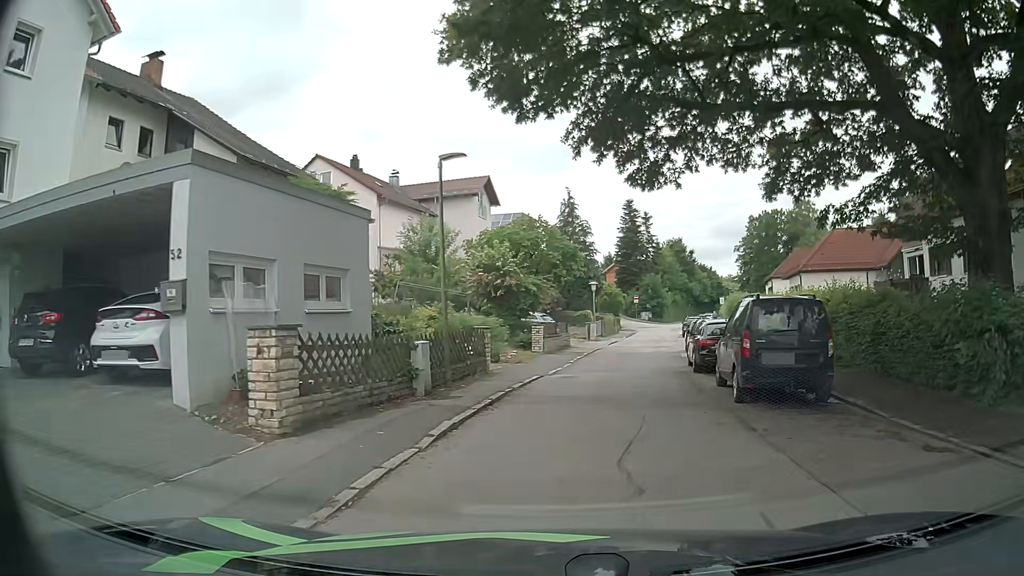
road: residential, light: Day
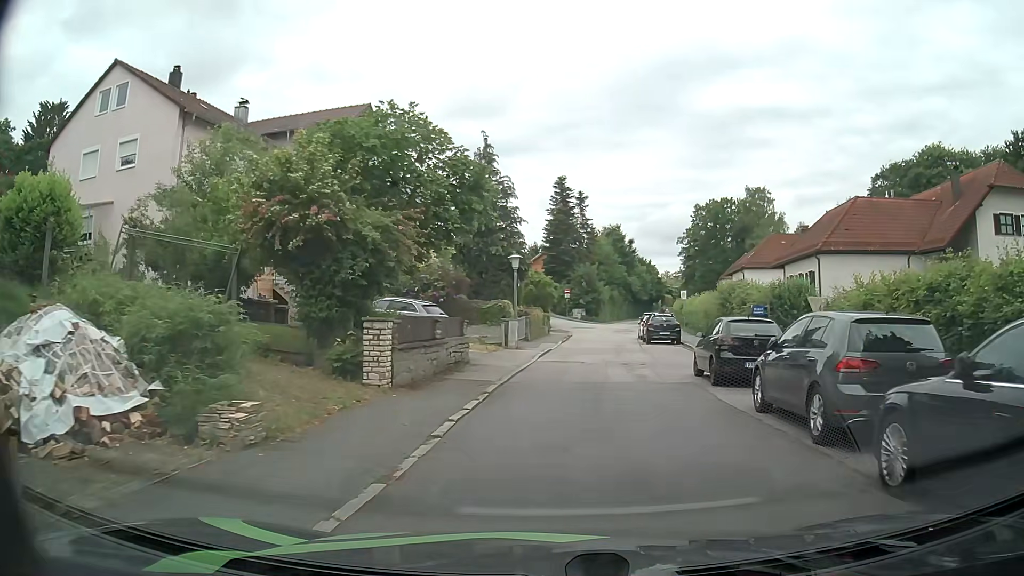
(+0.8, +16.4) m; +5°
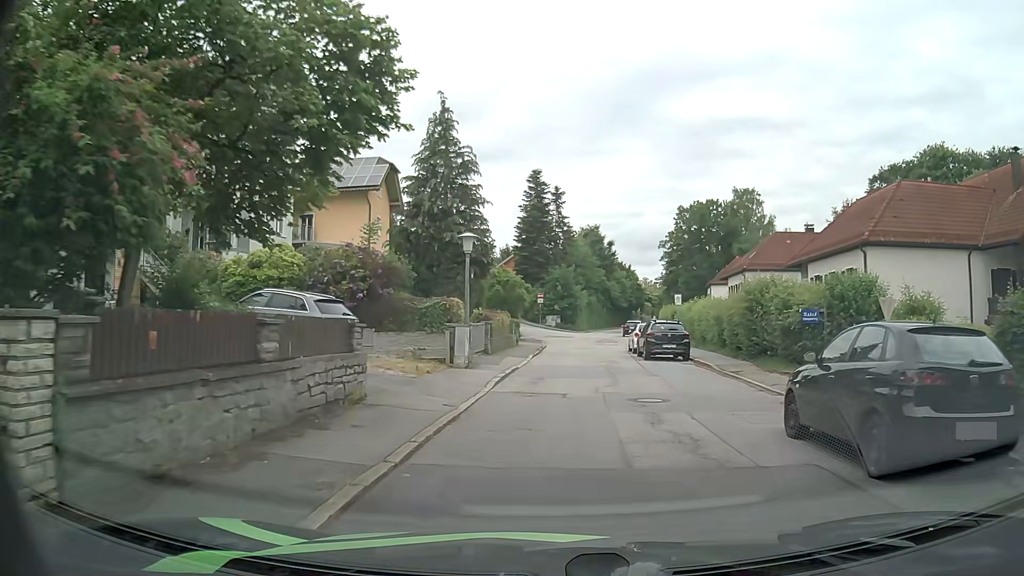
(+0.3, +8.3) m; +4°
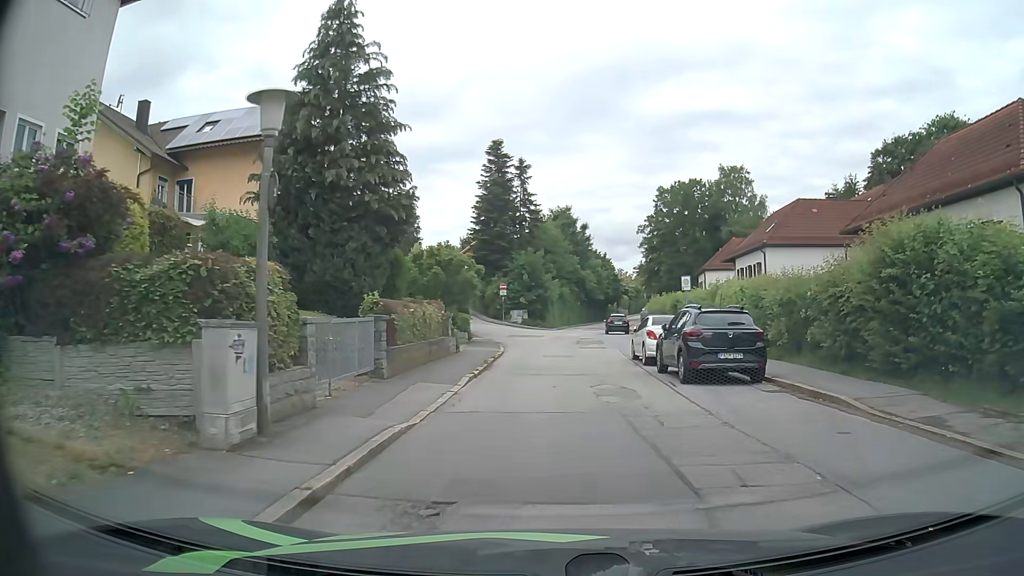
(+0.4, +12.4) m; +3°
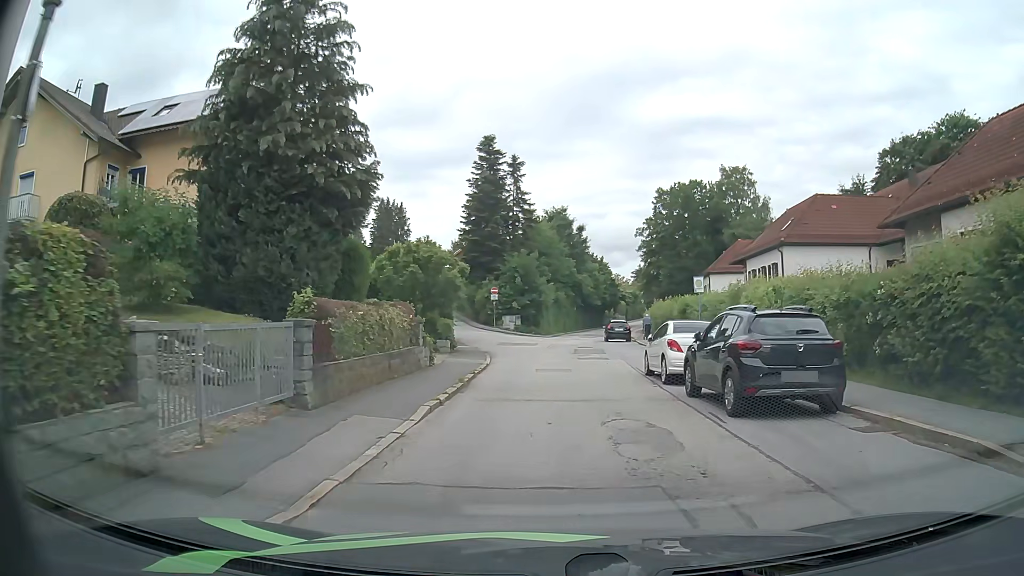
(0.0, +4.1) m; +1°
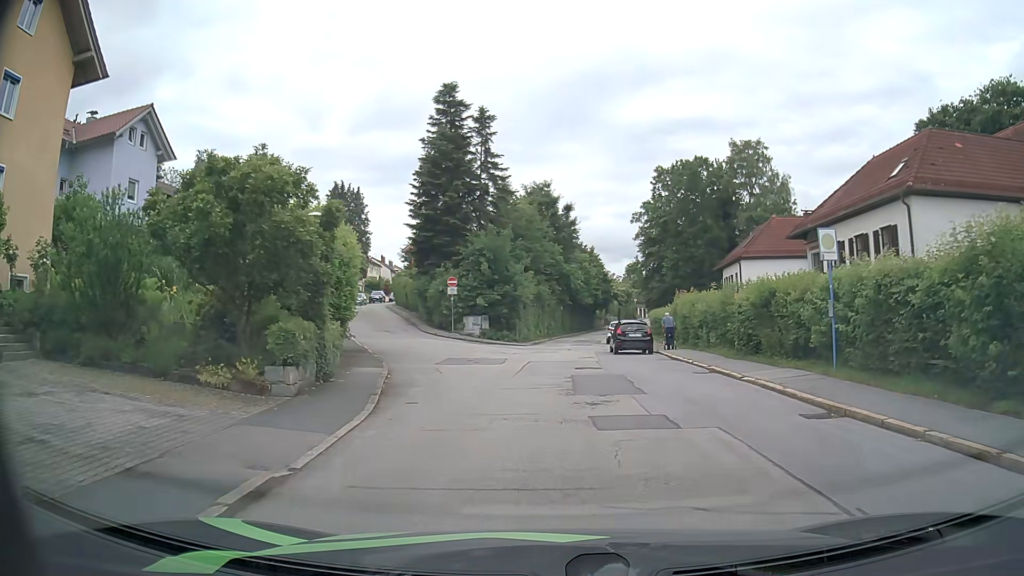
(+0.1, +15.8) m; +1°
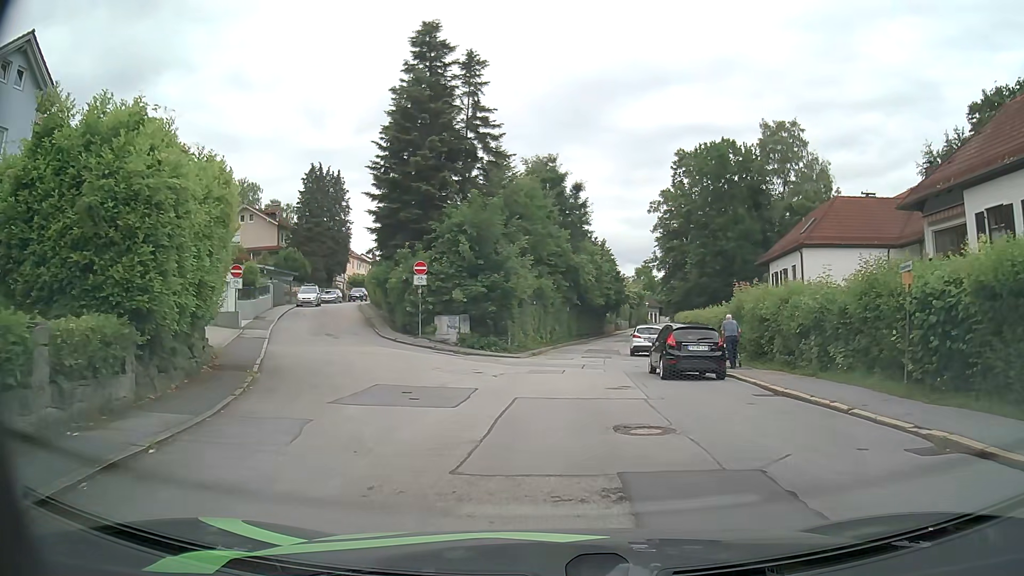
(0.0, +11.6) m; 0°
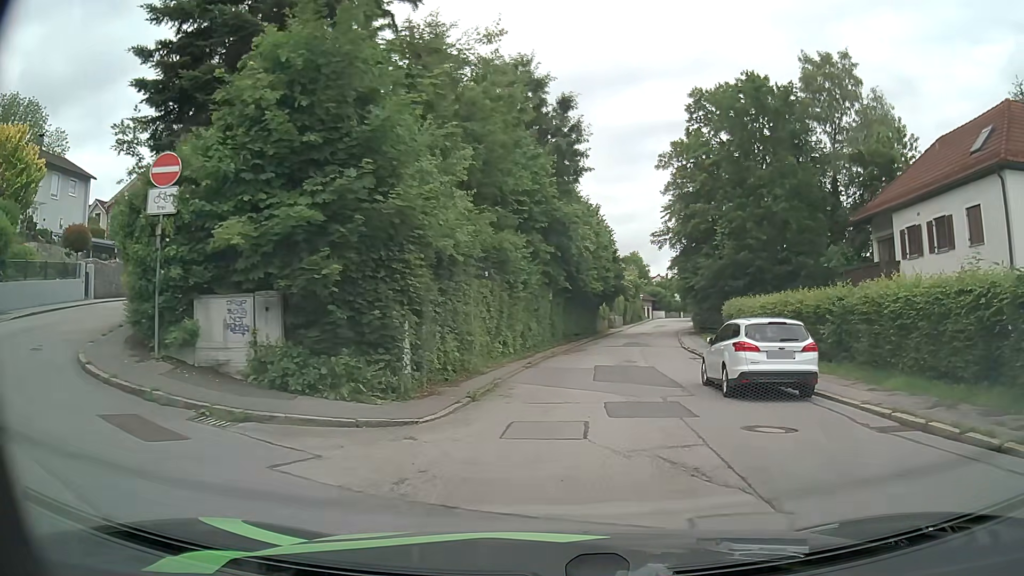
(+0.1, +20.2) m; +2°
(0, +10) (+1, +20) (+3, +30) (+5, +40) (+7, +49) (+9, +59) (+11, +69) (+13, +79) (+15, +88) (+18, +98) m
